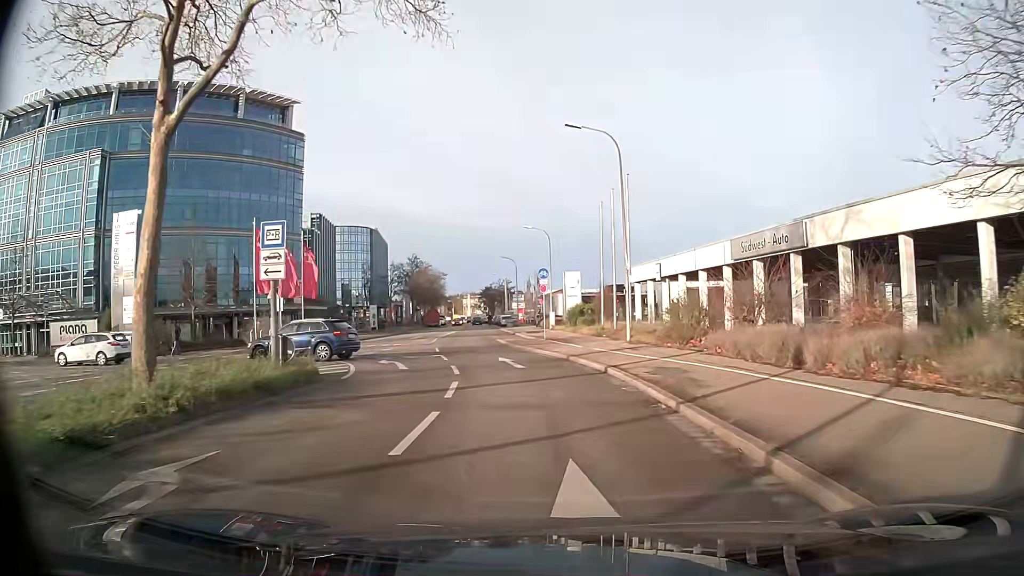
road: tertiary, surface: asphalt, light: Day
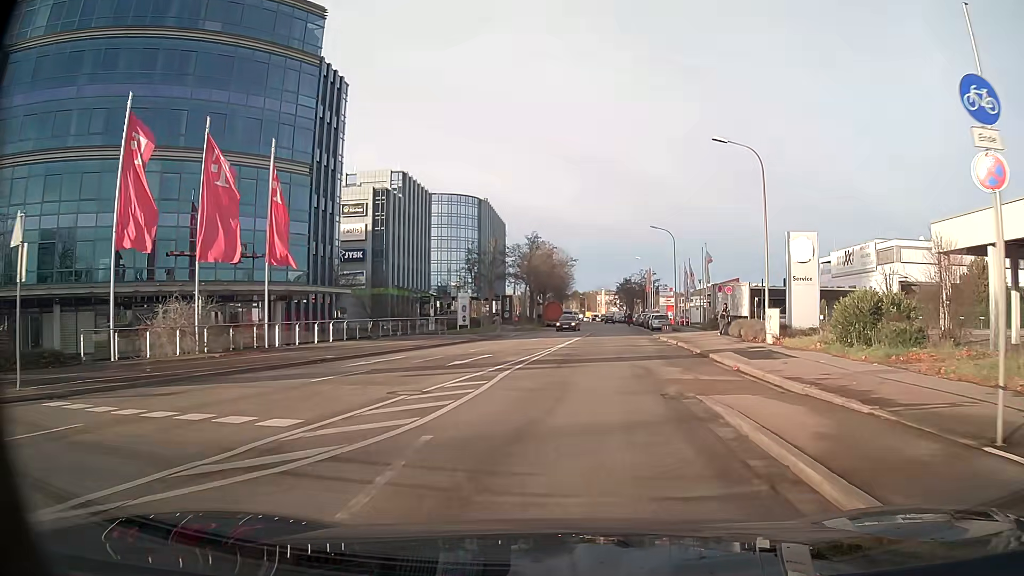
(-3.3, +29.4) m; -10°
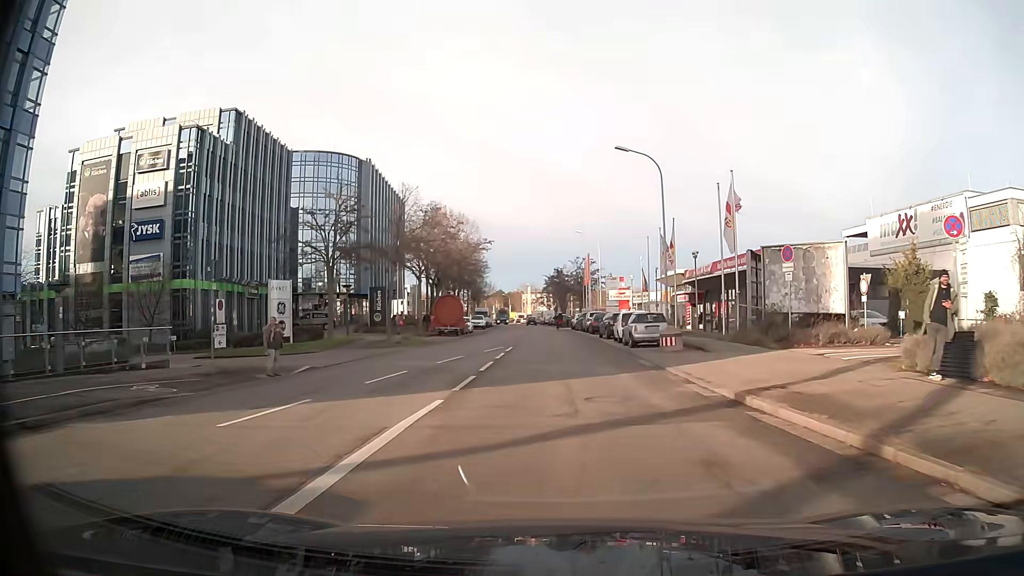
(+2.0, +29.4) m; +6°
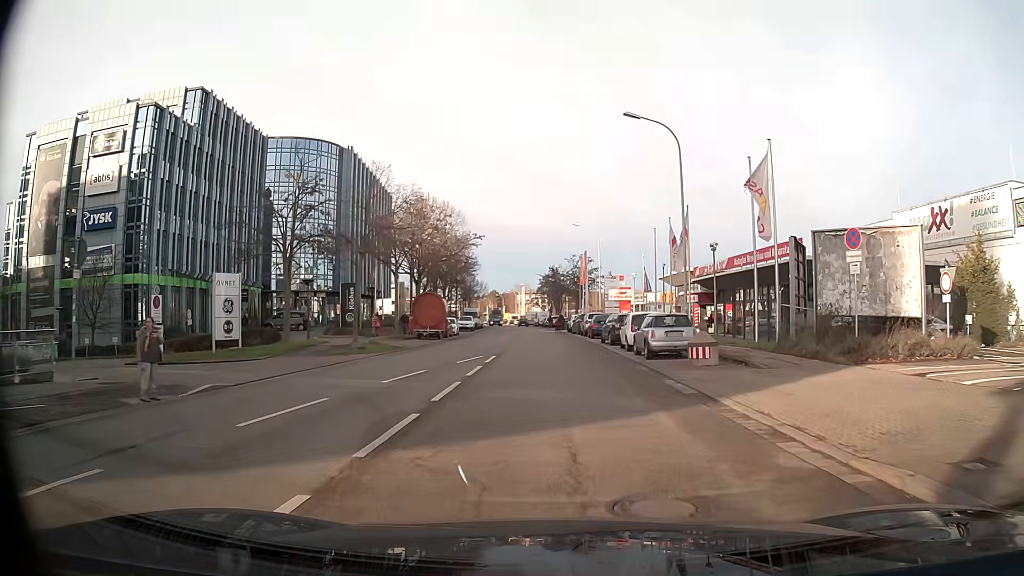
(0.0, +5.9) m; 0°
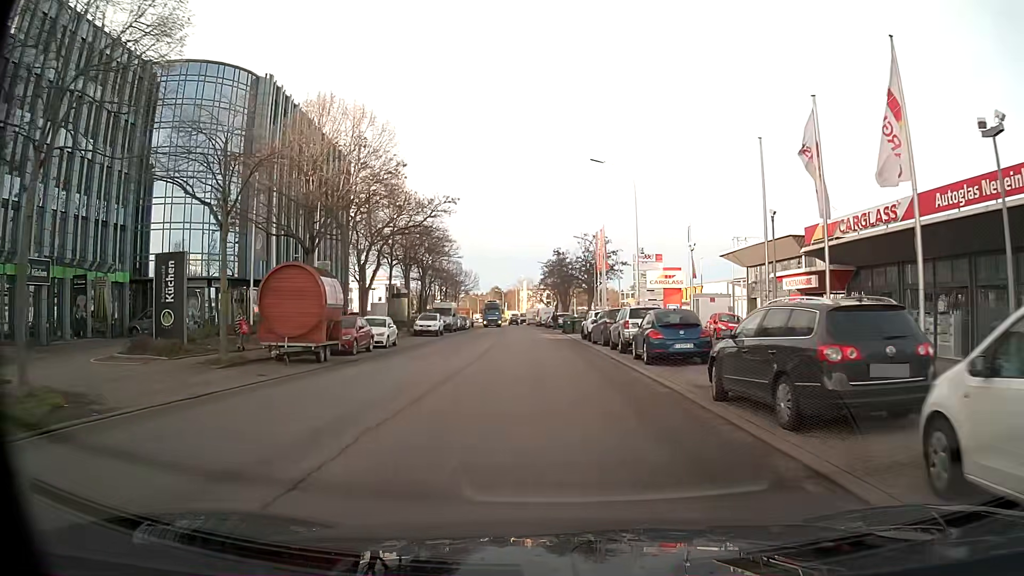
(0.0, +23.7) m; -1°
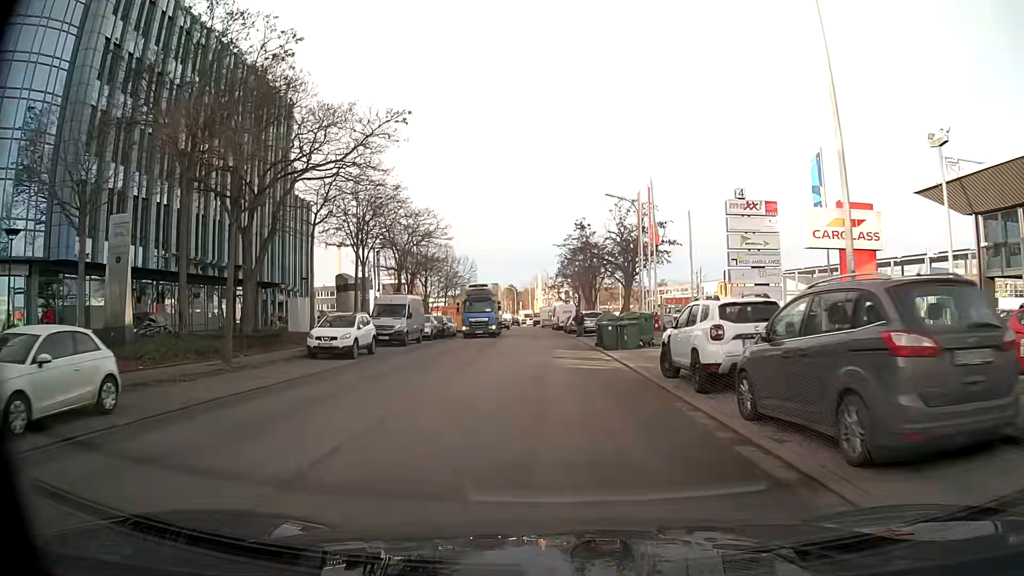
(-0.3, +23.7) m; -1°
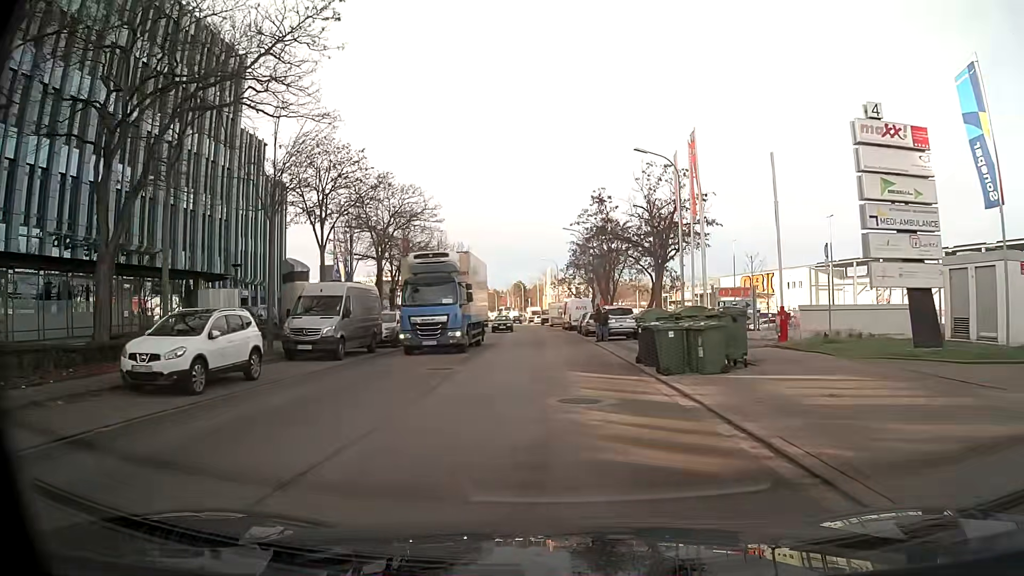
(-0.1, +11.9) m; -1°
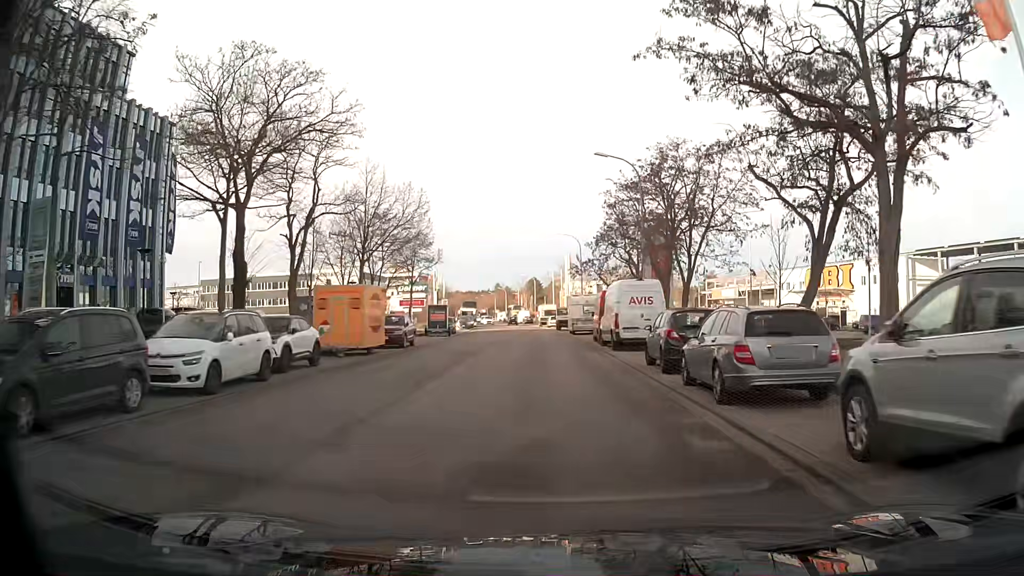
(-0.4, +29.6) m; -2°
(0, +10) (0, +20) (0, +30) (-1, +40) (-1, +50) (-2, +60) (-3, +70) (-3, +80) (-4, +90) (-5, +100) m
